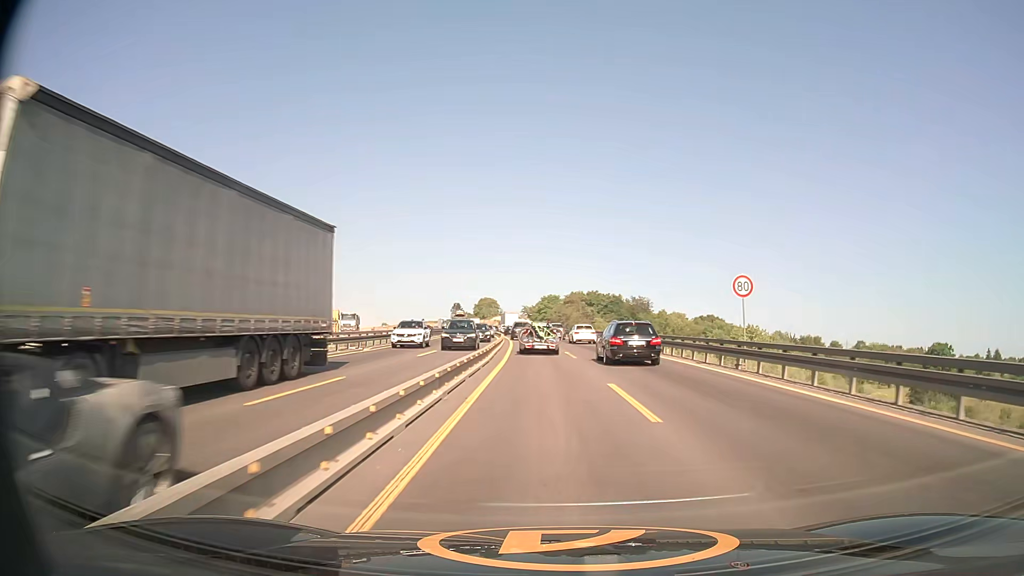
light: Day
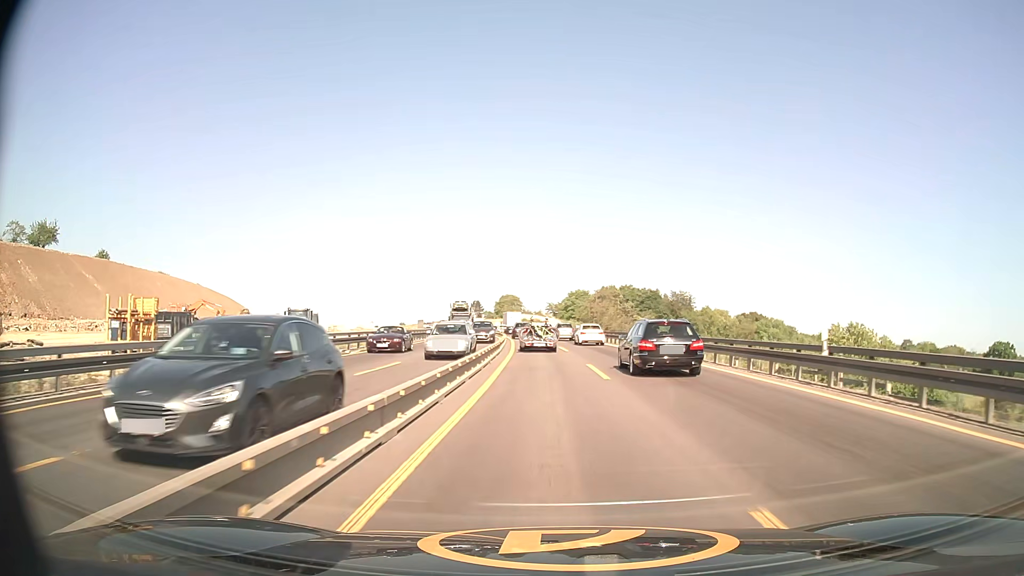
(-0.5, +28.6) m; -2°
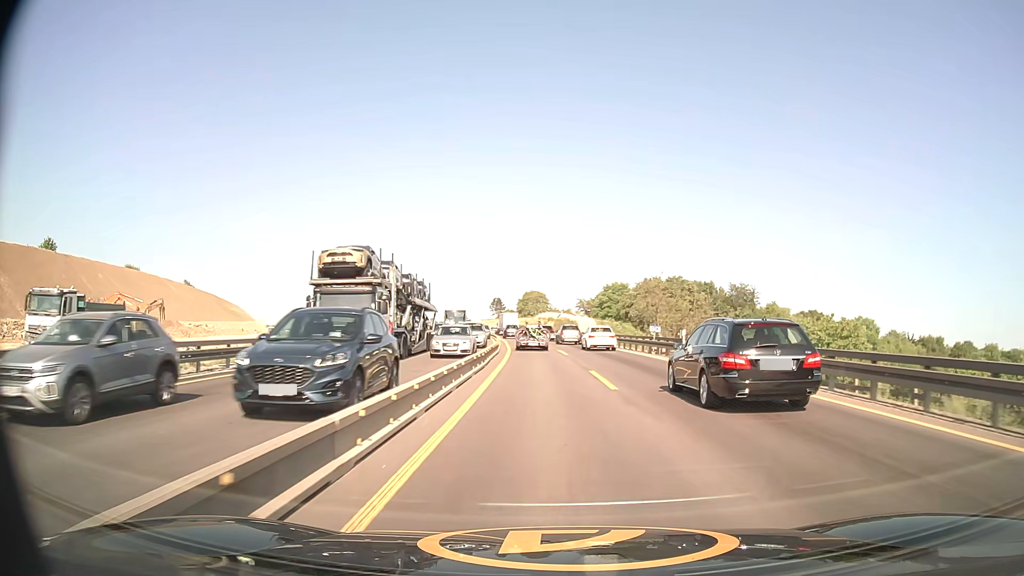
(-0.9, +38.1) m; -2°
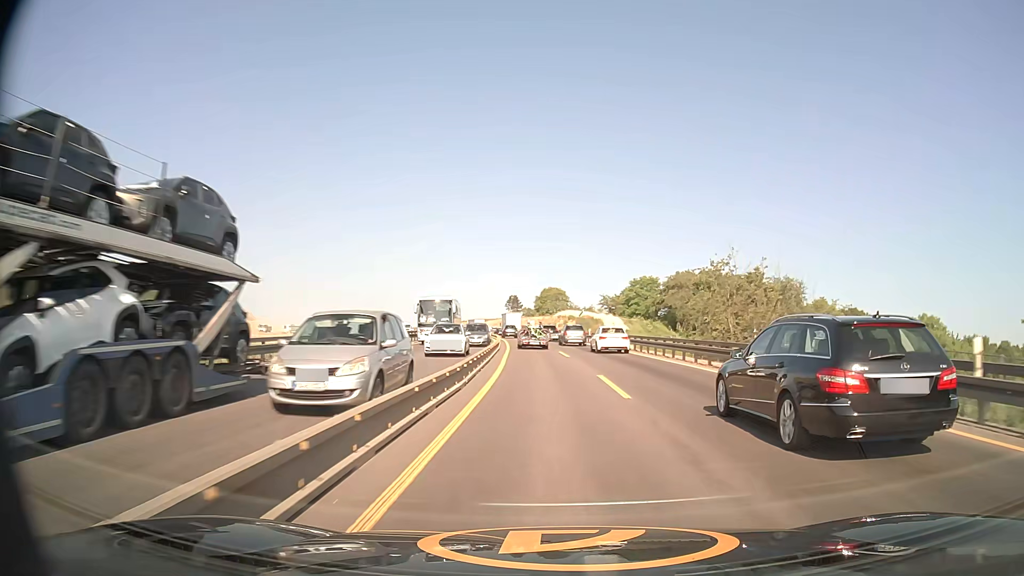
(-0.3, +19.6) m; -2°
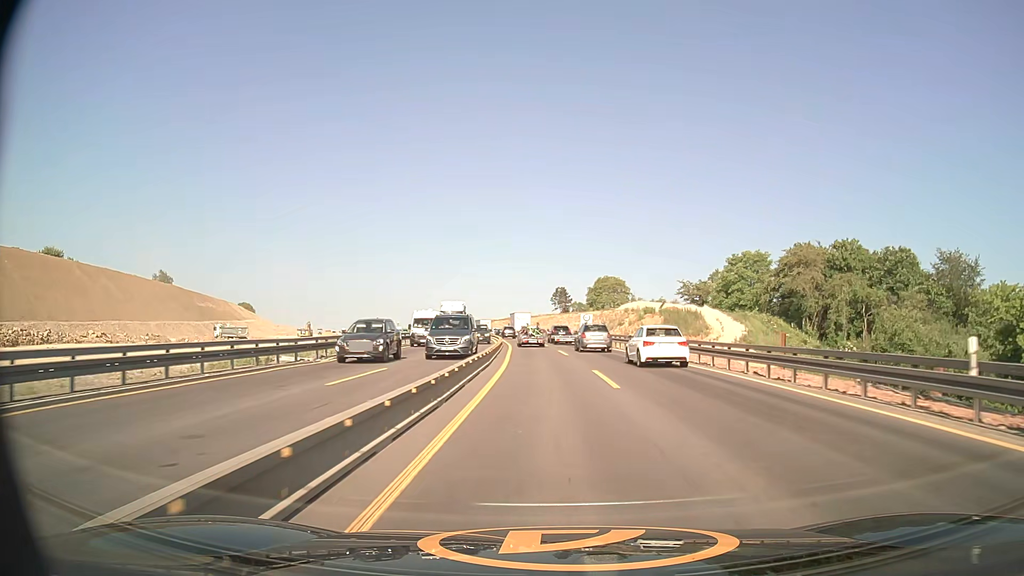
(-2.0, +51.8) m; -4°
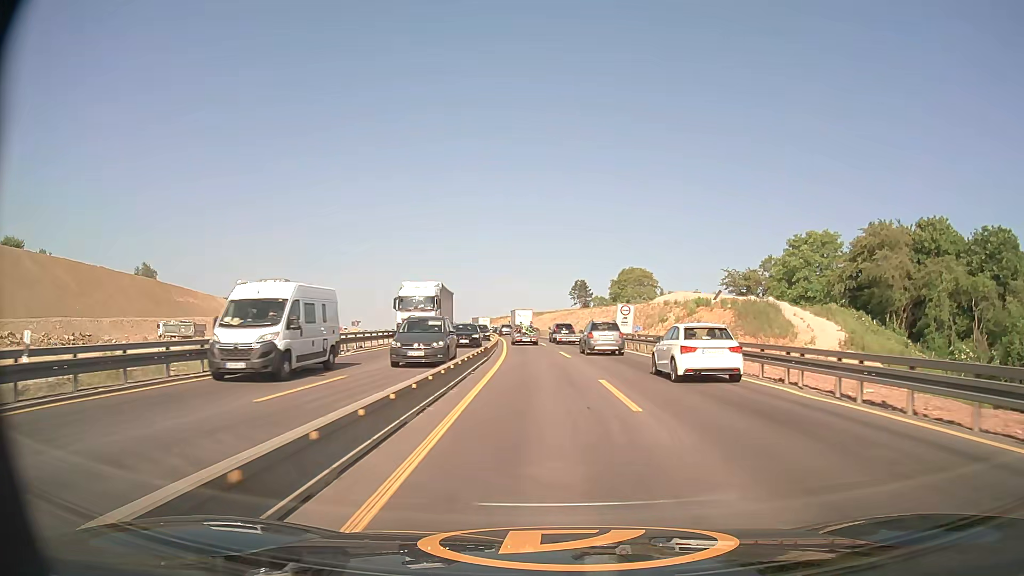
(-0.3, +22.0) m; -2°
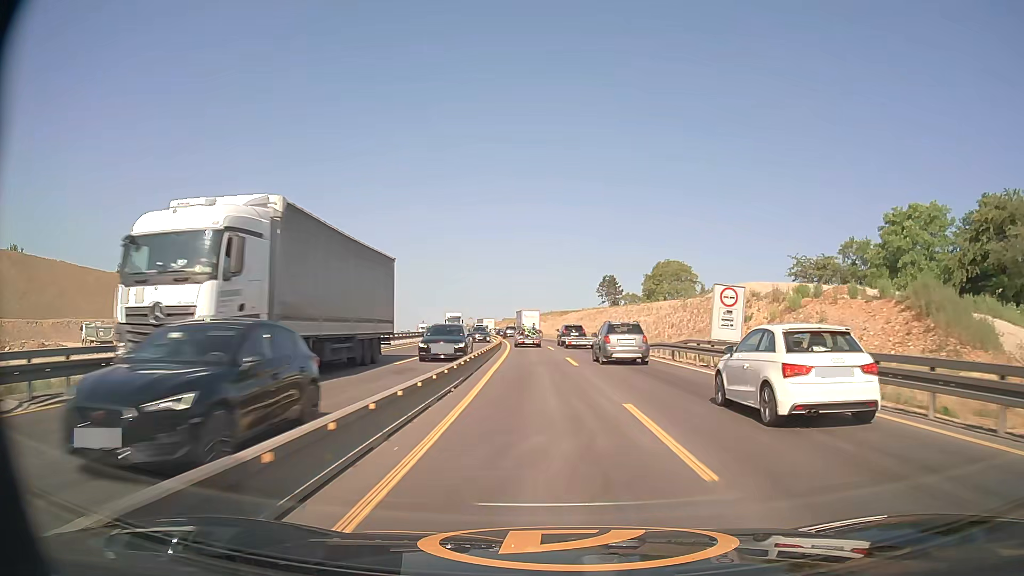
(-0.3, +22.7) m; -2°
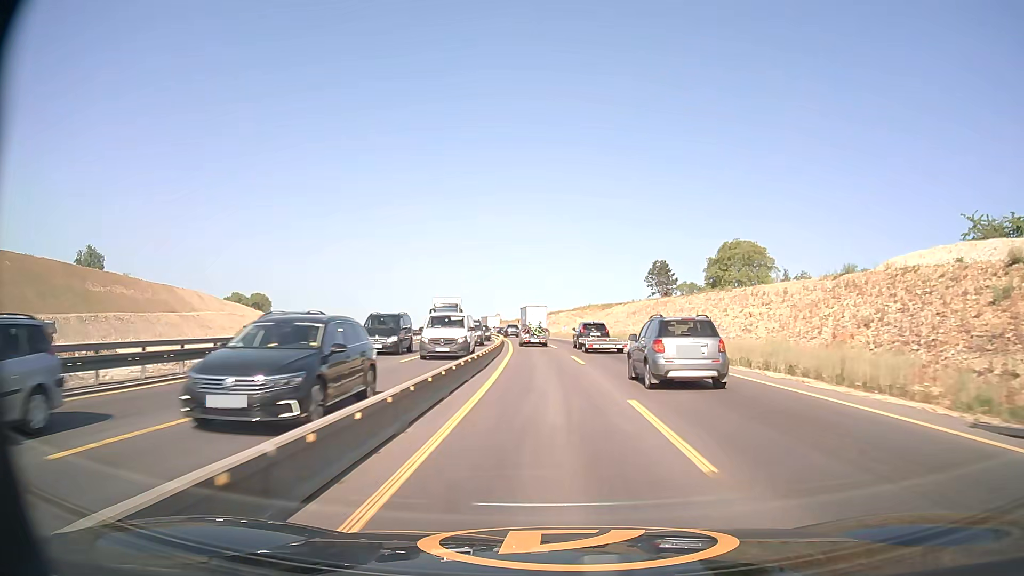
(-1.0, +35.6) m; -3°
(0, +10) (0, +20) (-1, +30) (-1, +40) (-2, +50) (-3, +60) (-3, +70) (-4, +80) (-6, +90) (-7, +100) m
